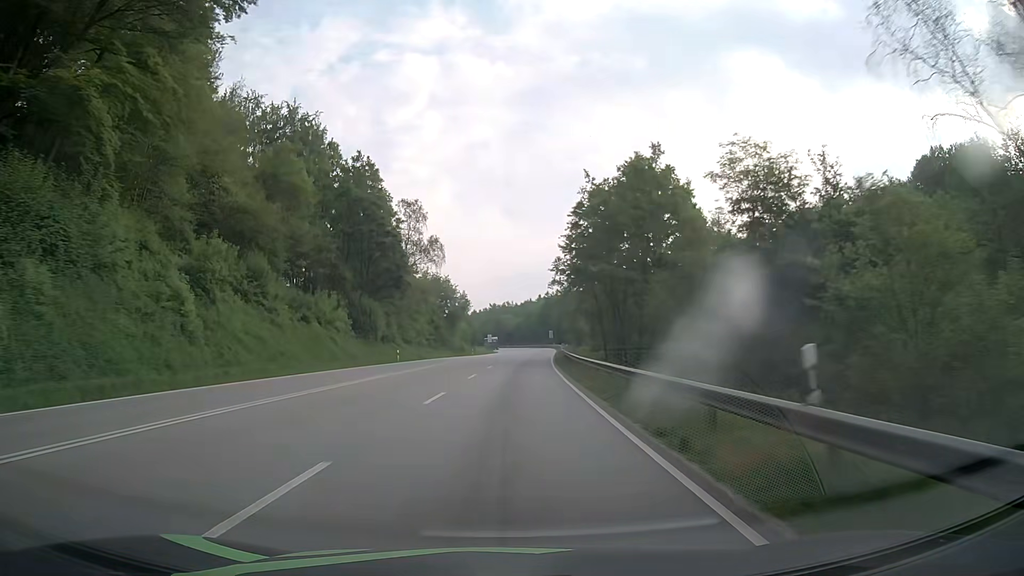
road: primary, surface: asphalt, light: Day
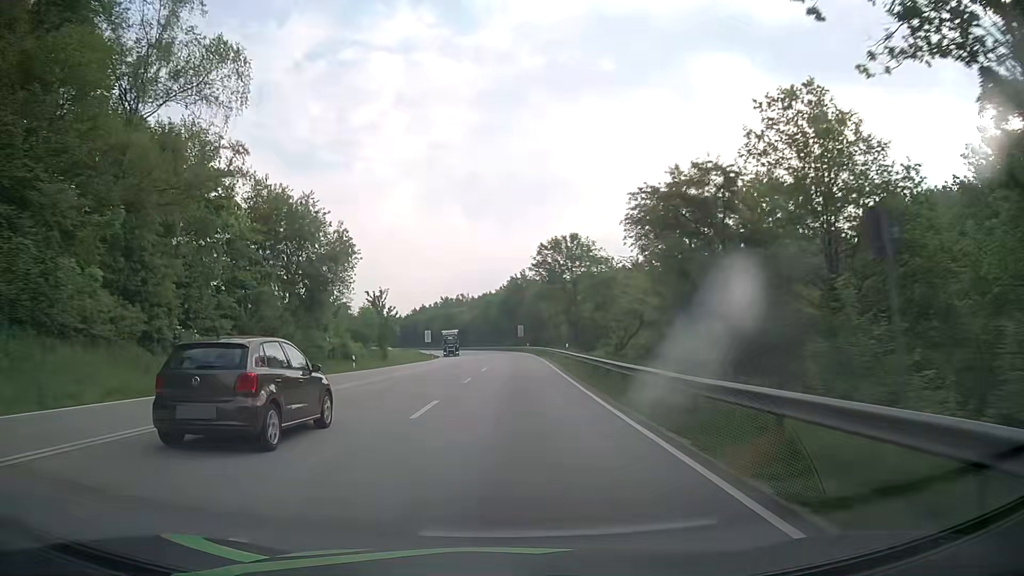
(+1.9, +62.3) m; +3°
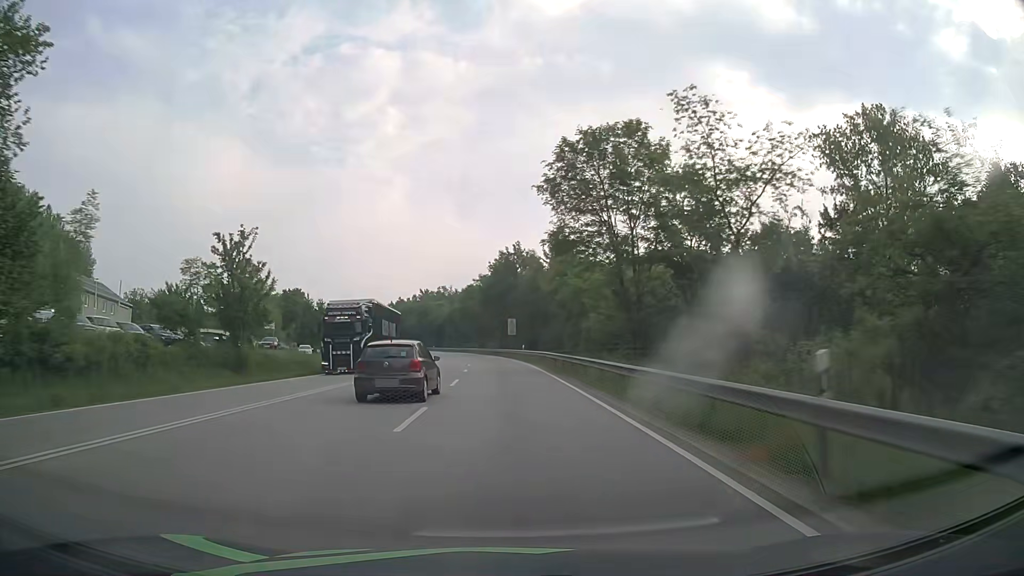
(+0.6, +37.5) m; +2°
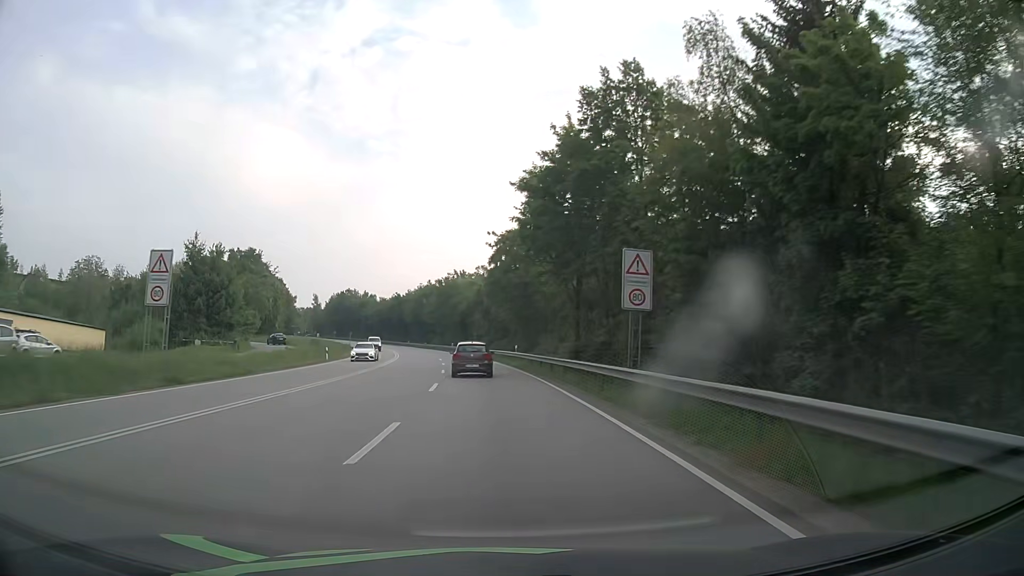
(-2.0, +62.4) m; -4°
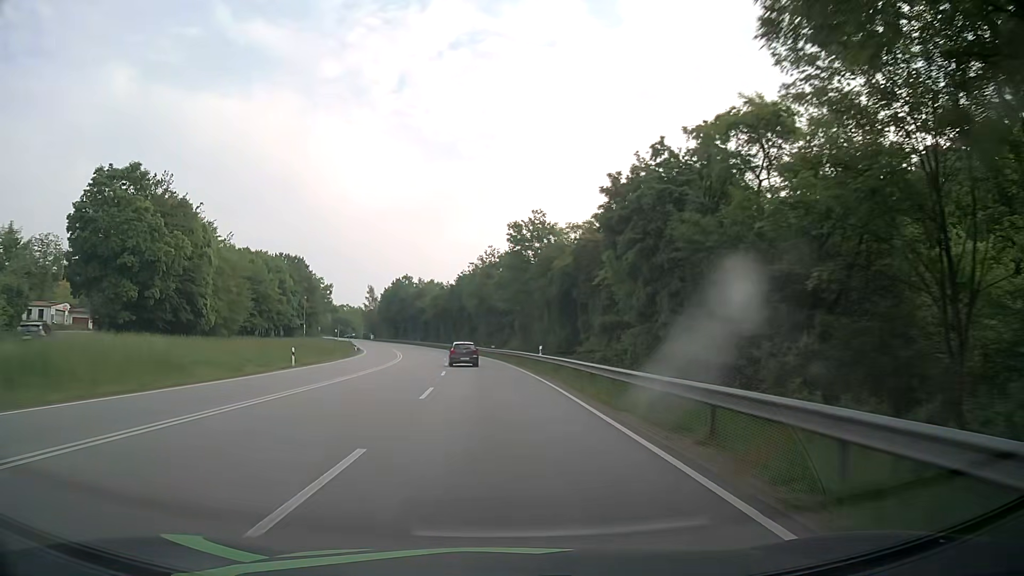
(-4.5, +62.2) m; -8°
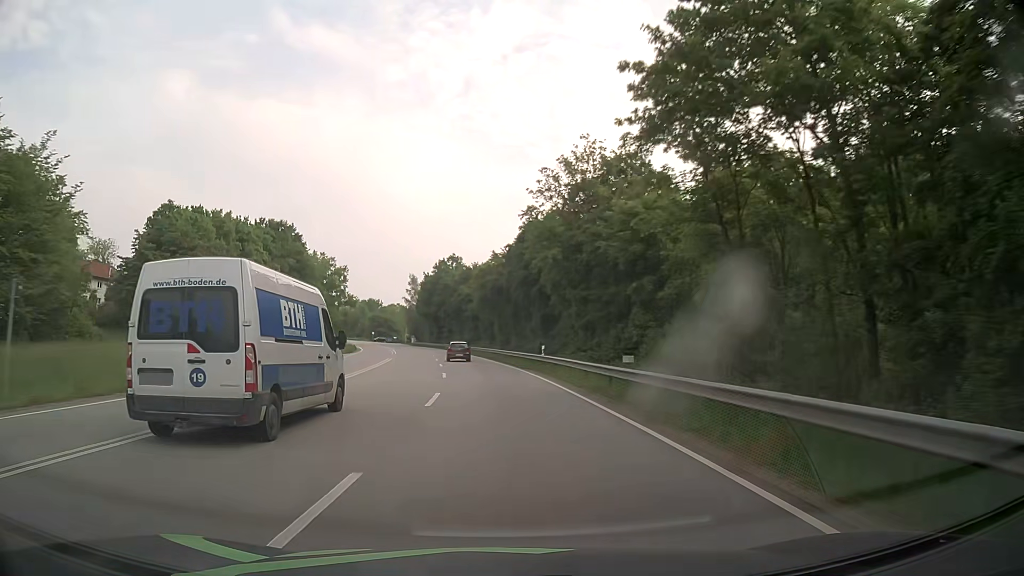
(-2.7, +49.9) m; -6°
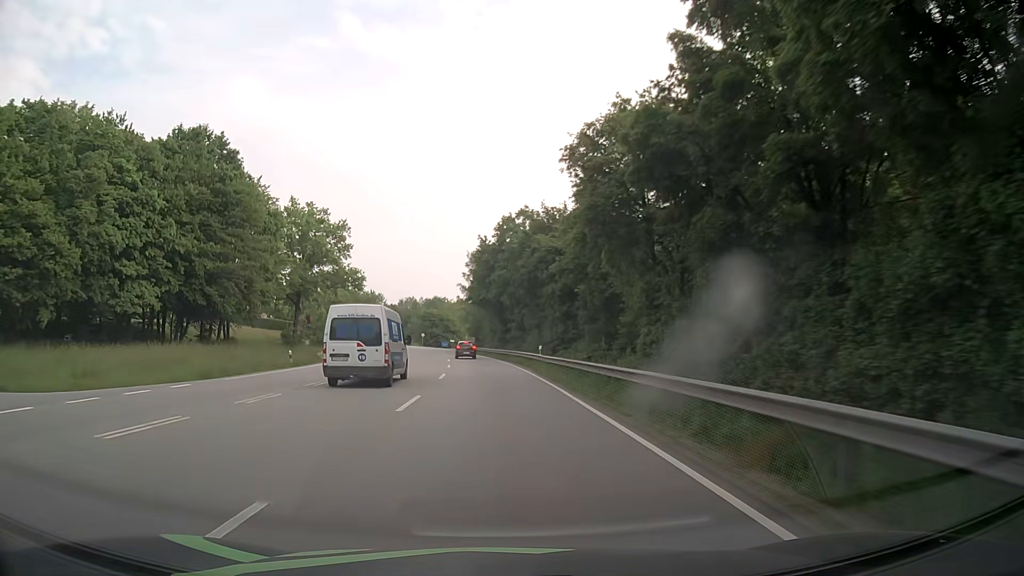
(-2.8, +49.8) m; -7°
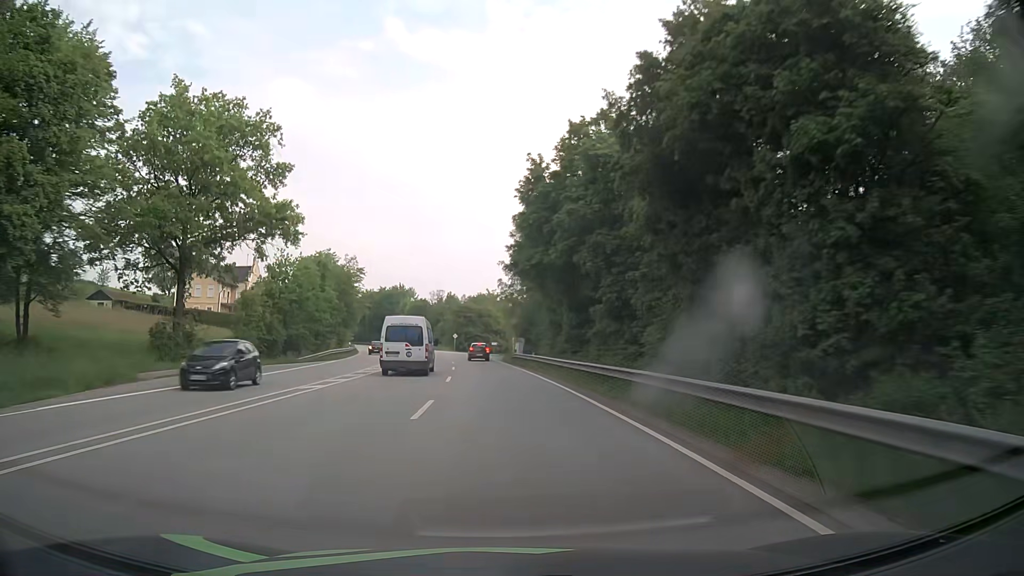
(-1.5, +37.4) m; -4°
(0, +10) (0, +20) (-1, +30) (-1, +40) (-2, +50) (-3, +60) (-4, +70) (-6, +80) (-8, +90) (-10, +99) m
